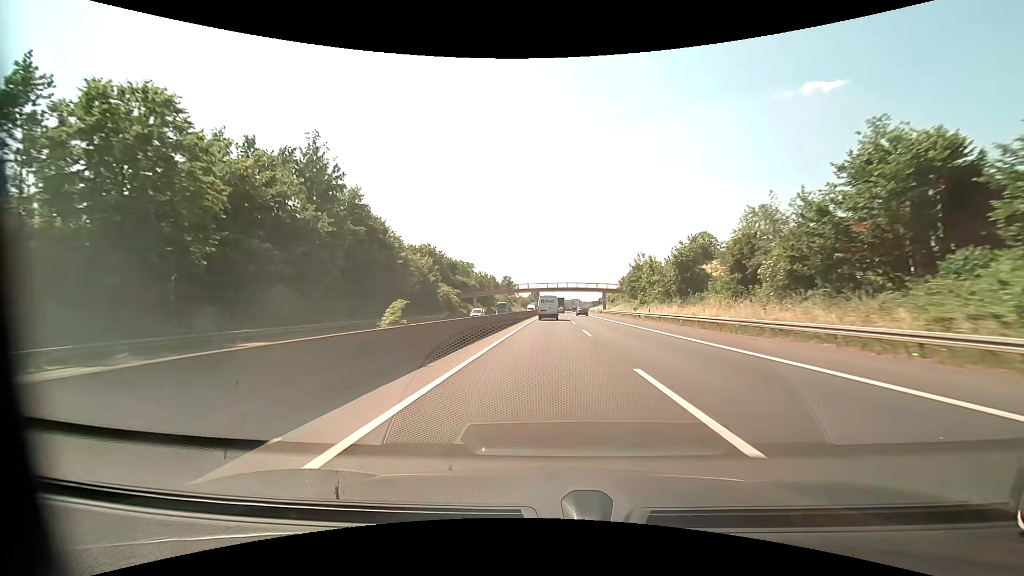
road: motorway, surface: asphalt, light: Day
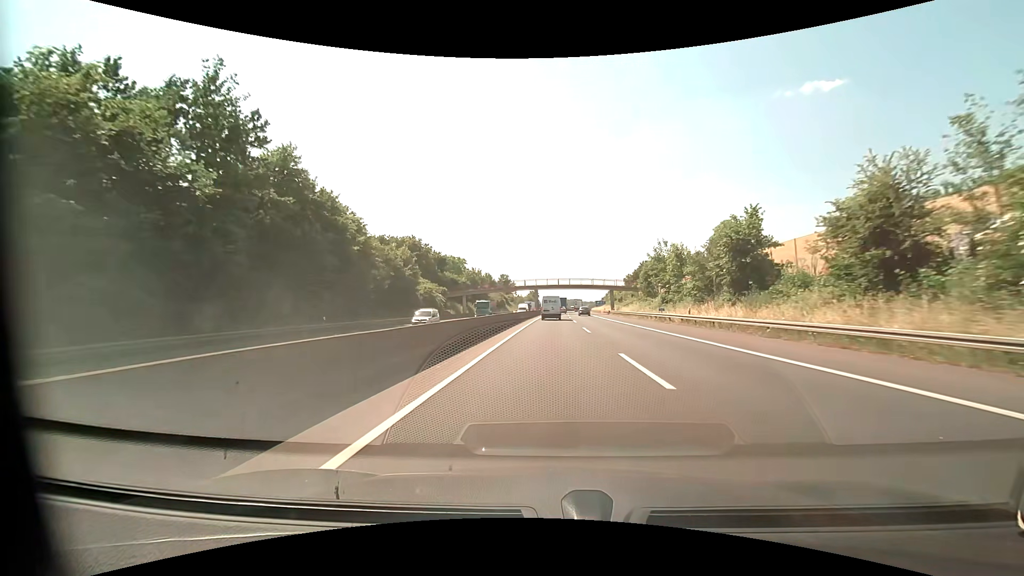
(0.0, +14.4) m; 0°
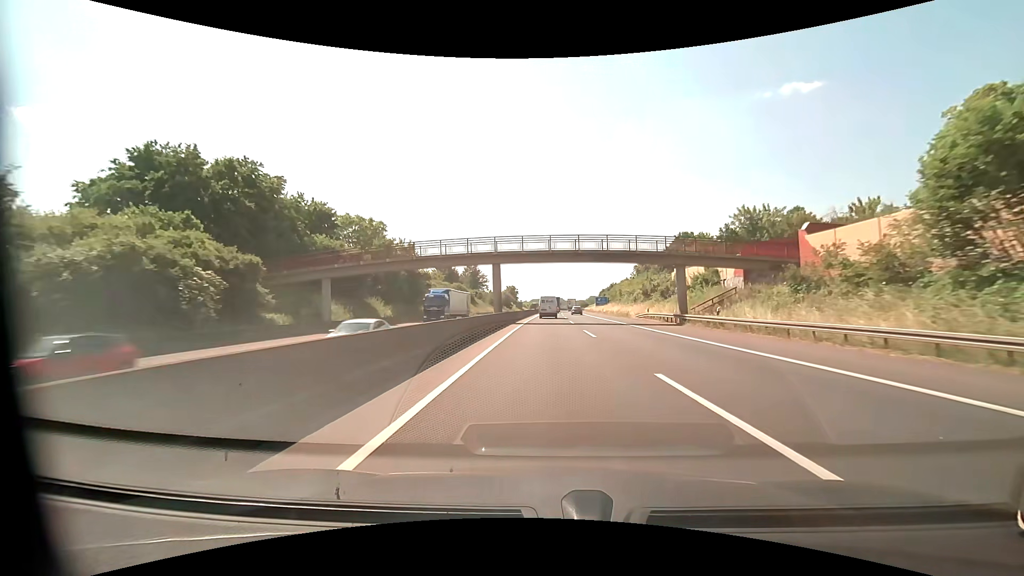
(+0.7, +58.3) m; +2°
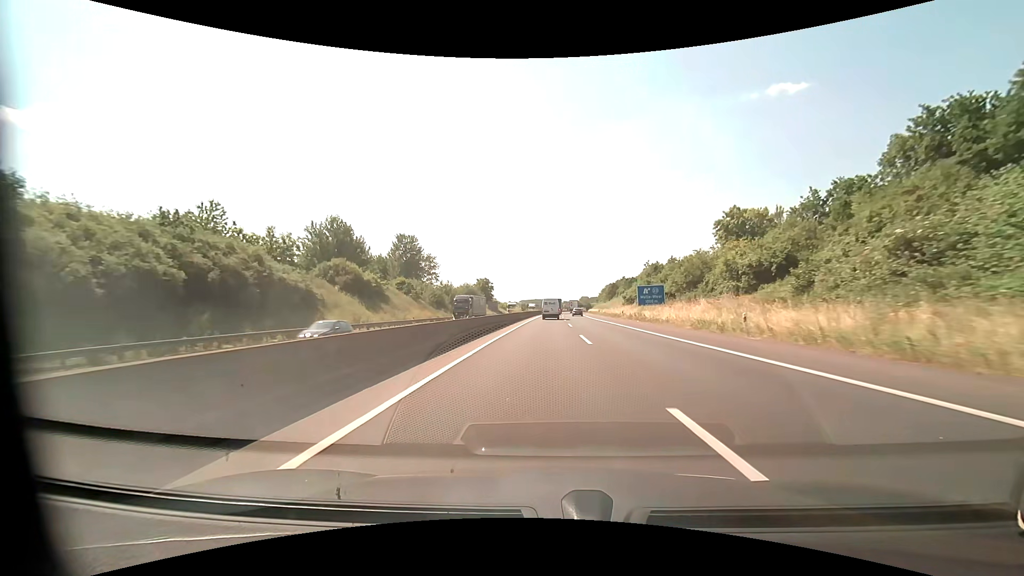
(+1.0, +75.9) m; +1°
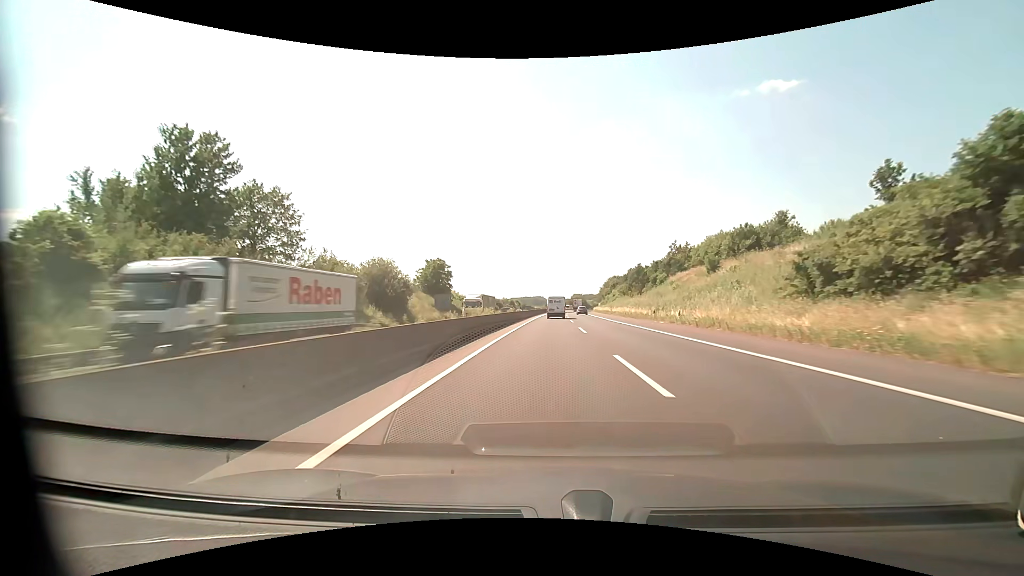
(+0.4, +65.2) m; +1°
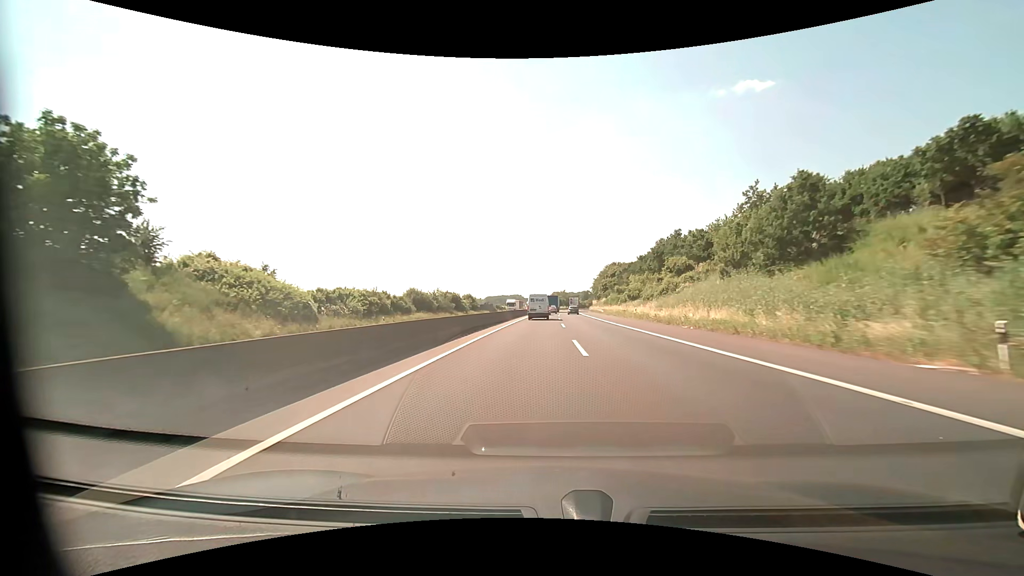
(+2.5, +84.0) m; +3°
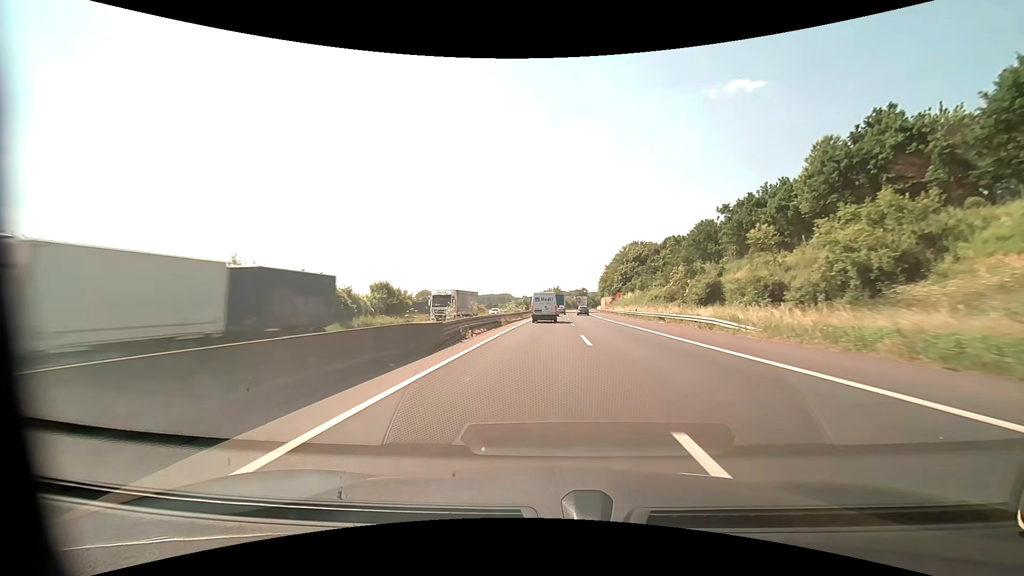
(+0.2, +67.8) m; +1°
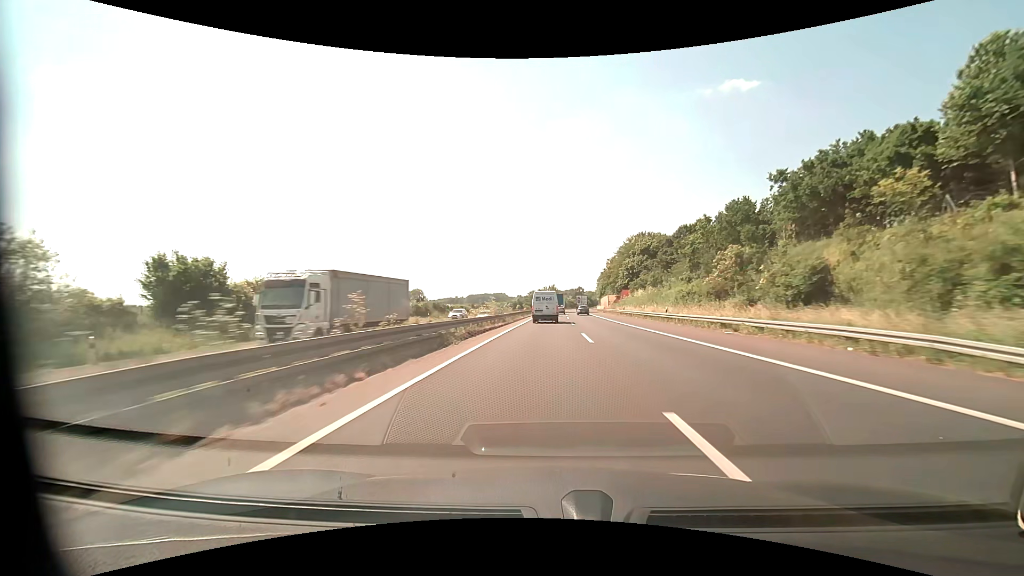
(+0.1, +17.0) m; +1°
(0, +10) (0, +20) (0, +30) (0, +40) (+1, +50) (+1, +60) (+1, +70) (+2, +80) (+2, +90) (+3, +100) m
